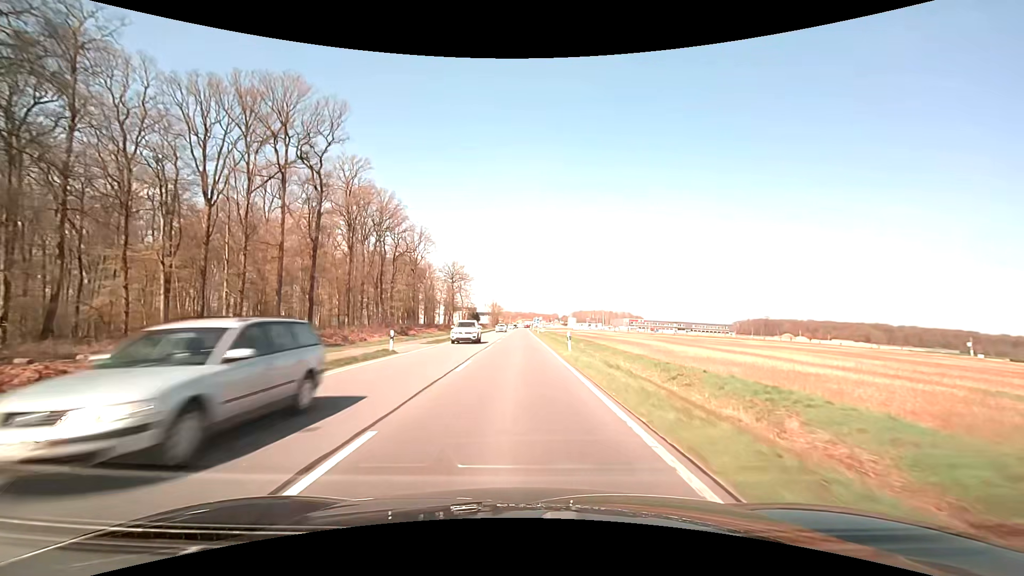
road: primary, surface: asphalt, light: Day
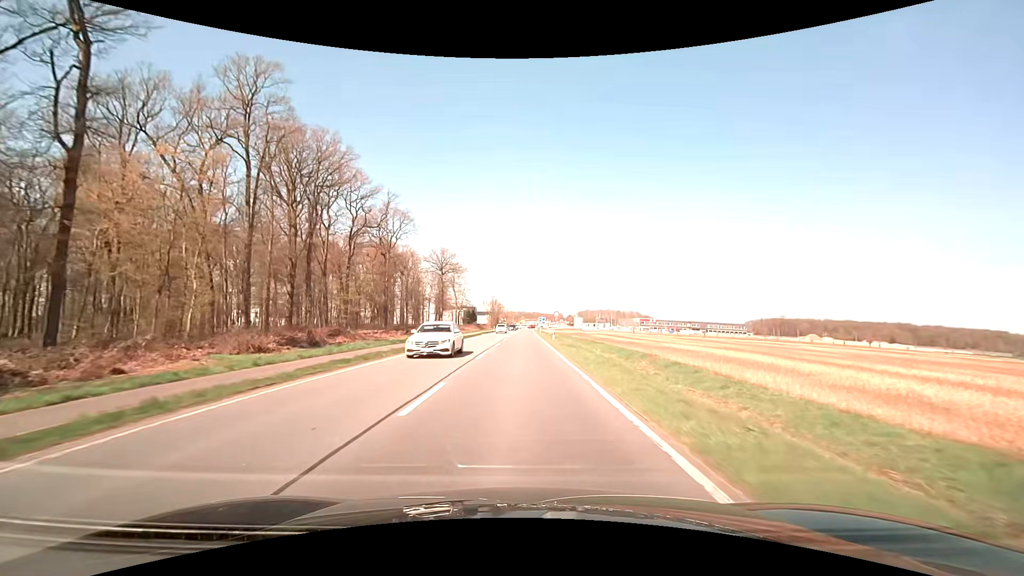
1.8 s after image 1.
(-0.1, +30.9) m; 0°
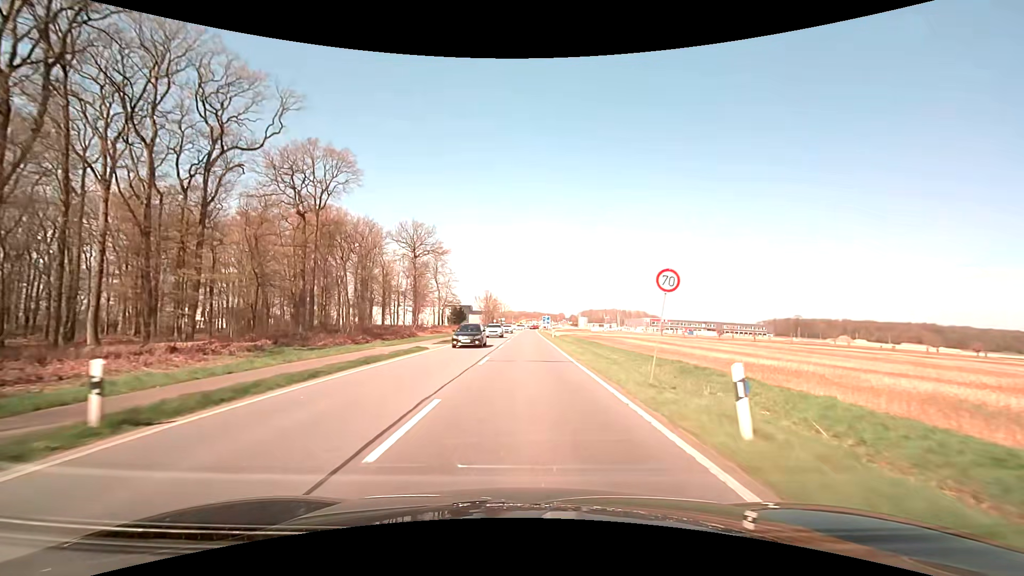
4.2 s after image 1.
(-0.1, +38.4) m; 0°
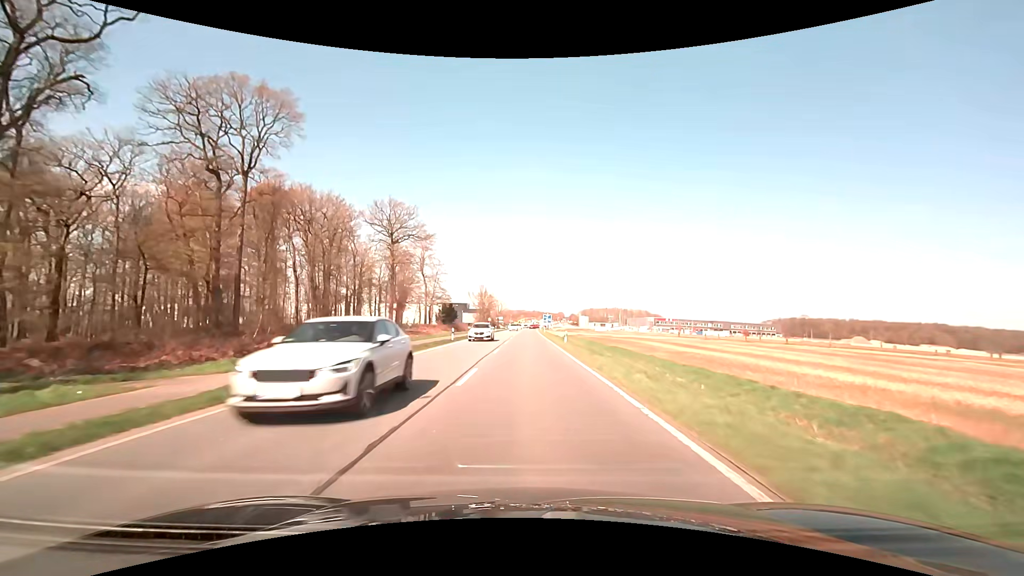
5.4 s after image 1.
(0.0, +18.1) m; 0°
(0, +10) (0, +20) (0, +30) (0, +40) (0, +50) (0, +60) (0, +70) (+1, +80) (+1, +90) (+1, +100) m
